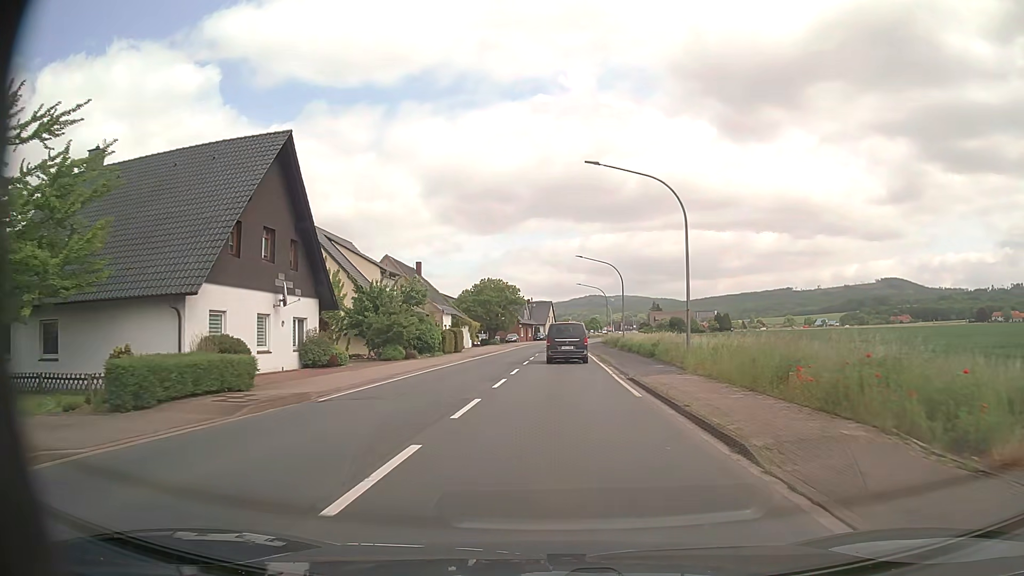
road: primary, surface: asphalt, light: Day
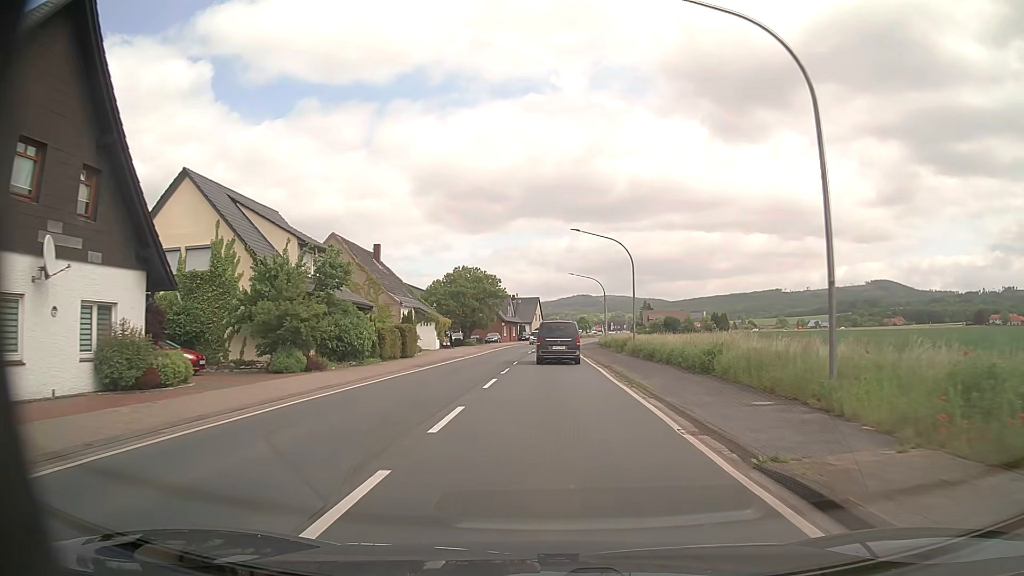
(+0.1, +13.9) m; +1°
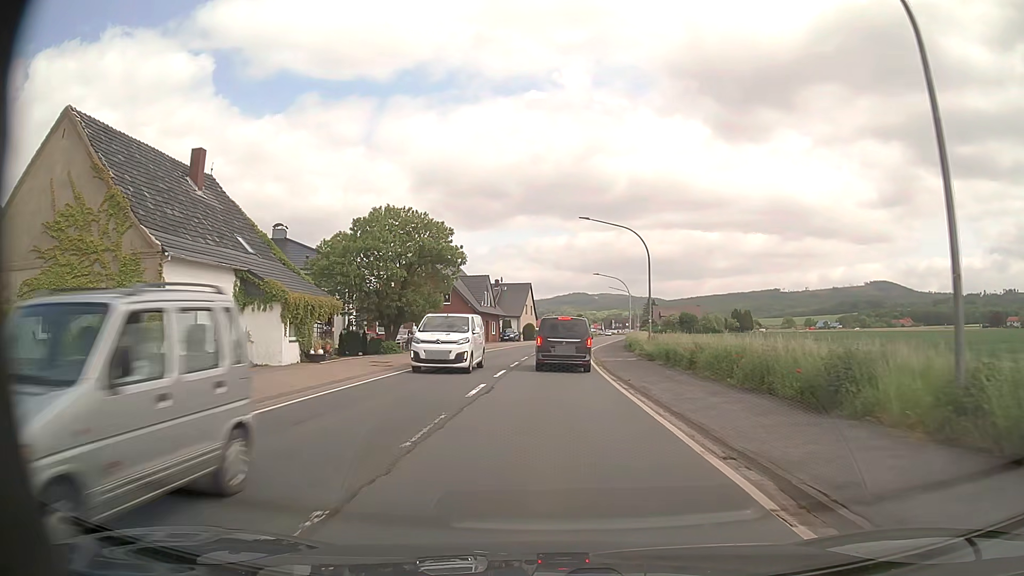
(+0.3, +33.4) m; +1°
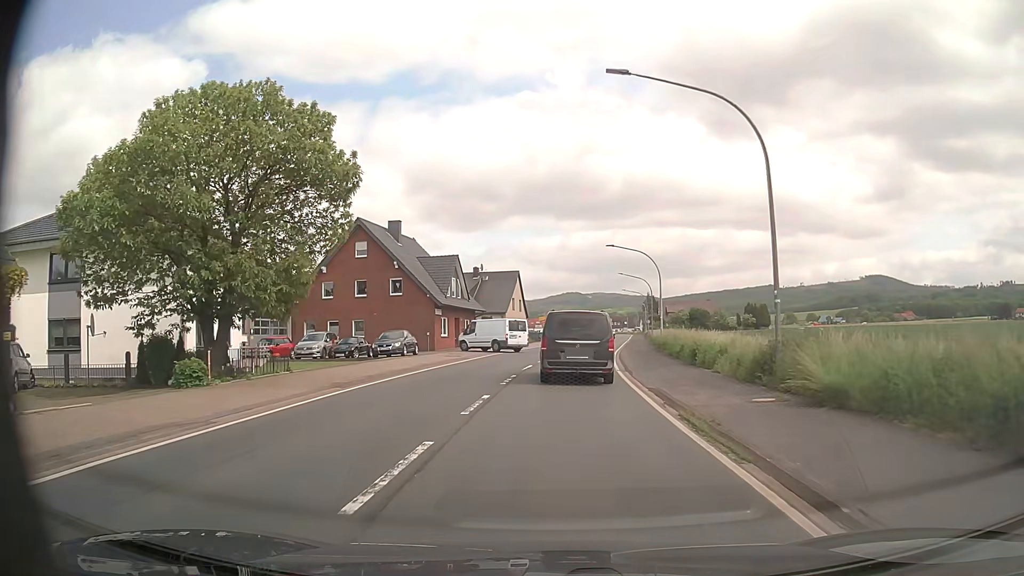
(0.0, +20.9) m; 0°
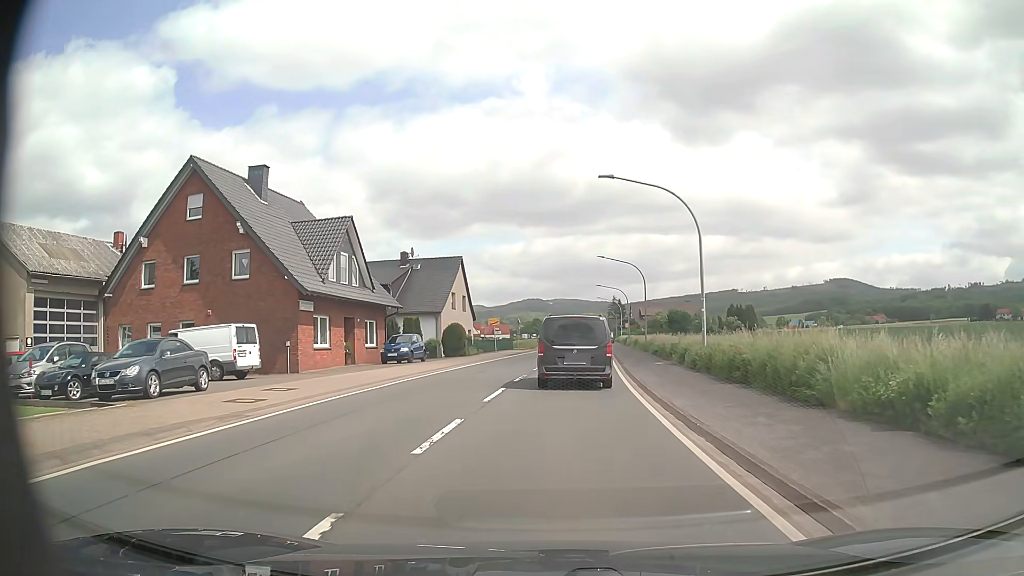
(+0.6, +21.3) m; +3°
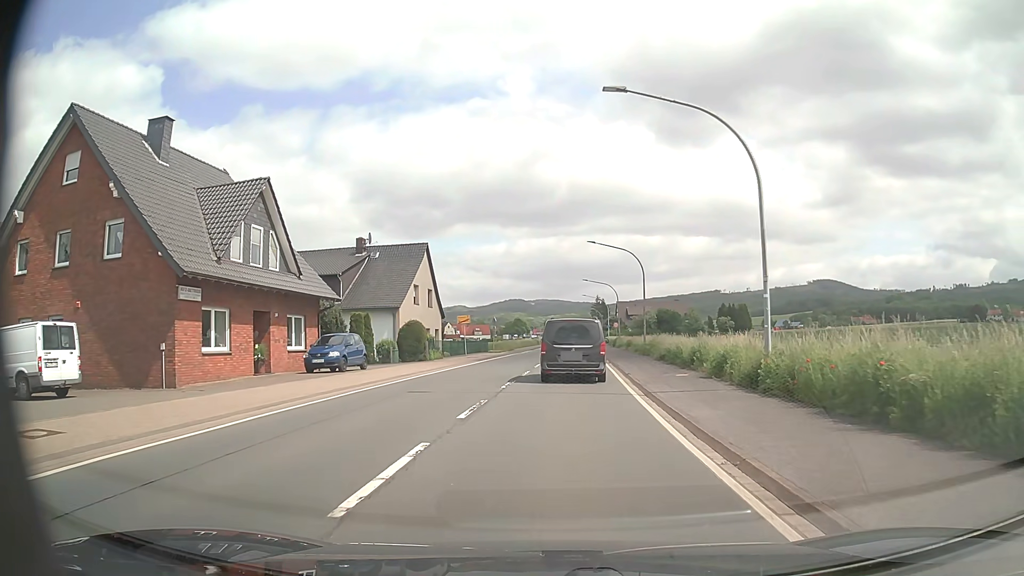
(+0.2, +9.0) m; +2°
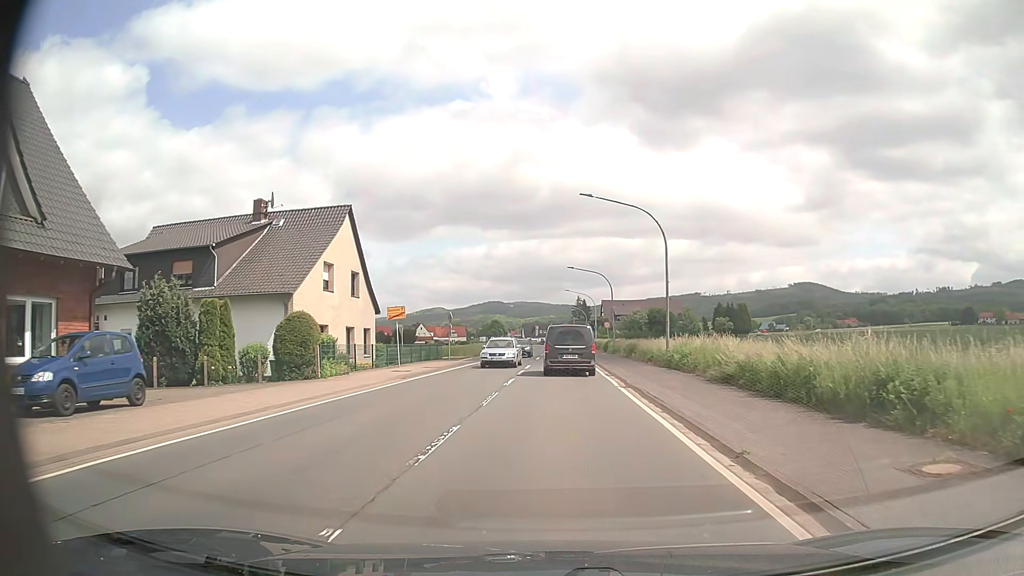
(+0.3, +16.1) m; +2°
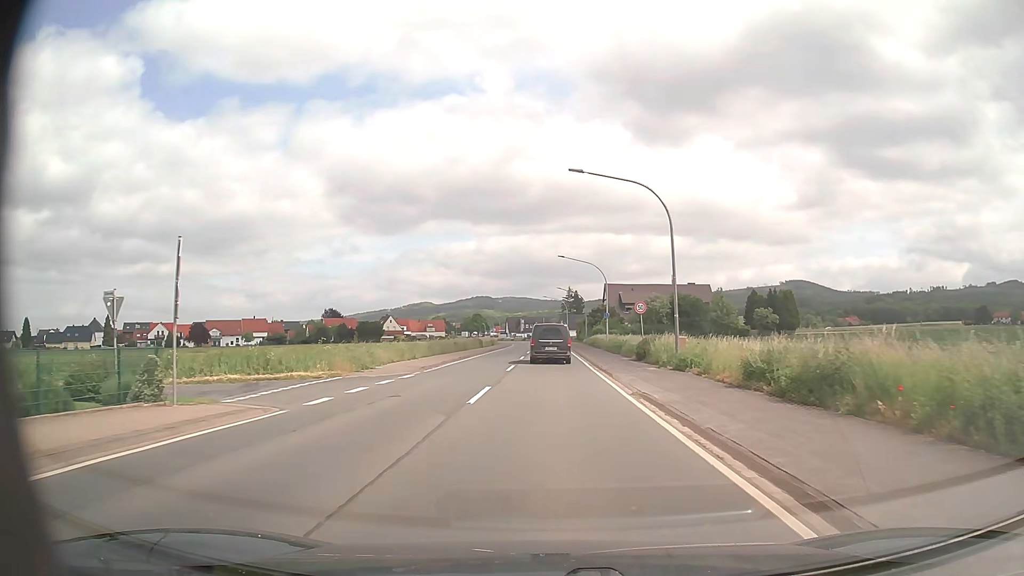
(+0.5, +34.0) m; 0°
(0, +10) (0, +20) (0, +30) (0, +40) (+1, +50) (+1, +60) (+1, +70) (+1, +80) (+1, +90) (0, +100) m
